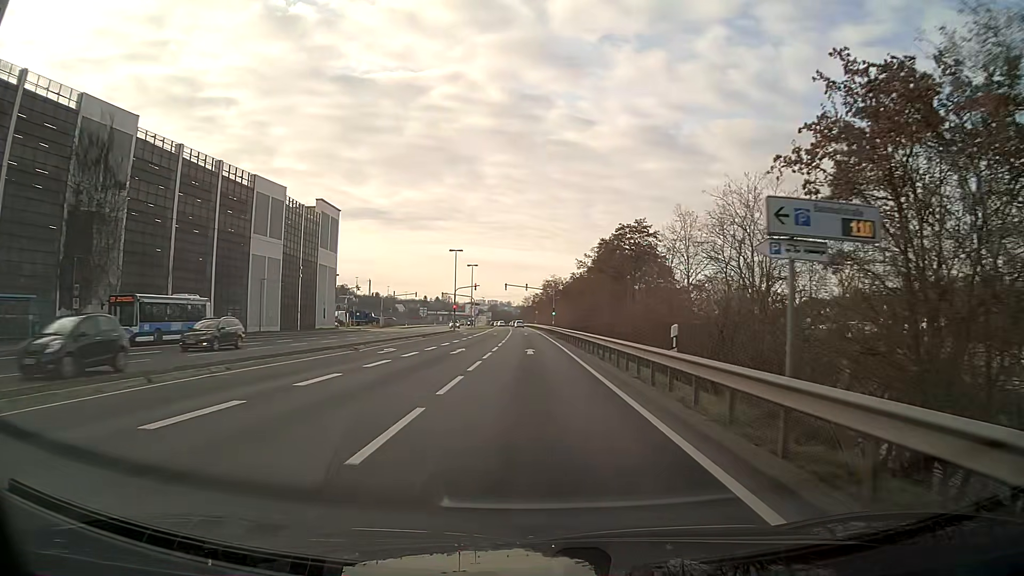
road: primary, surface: asphalt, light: Day
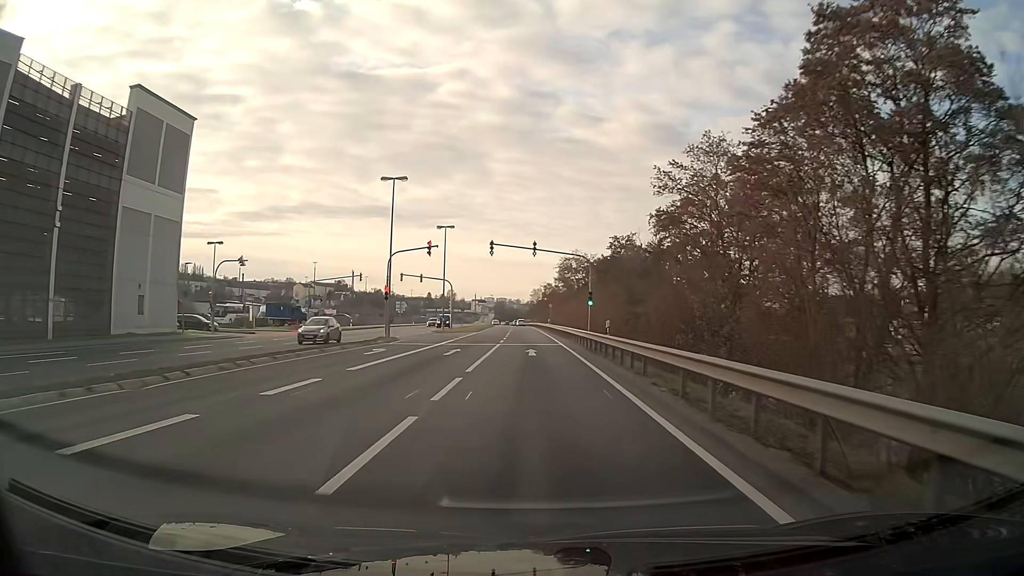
(-0.3, +43.2) m; -1°
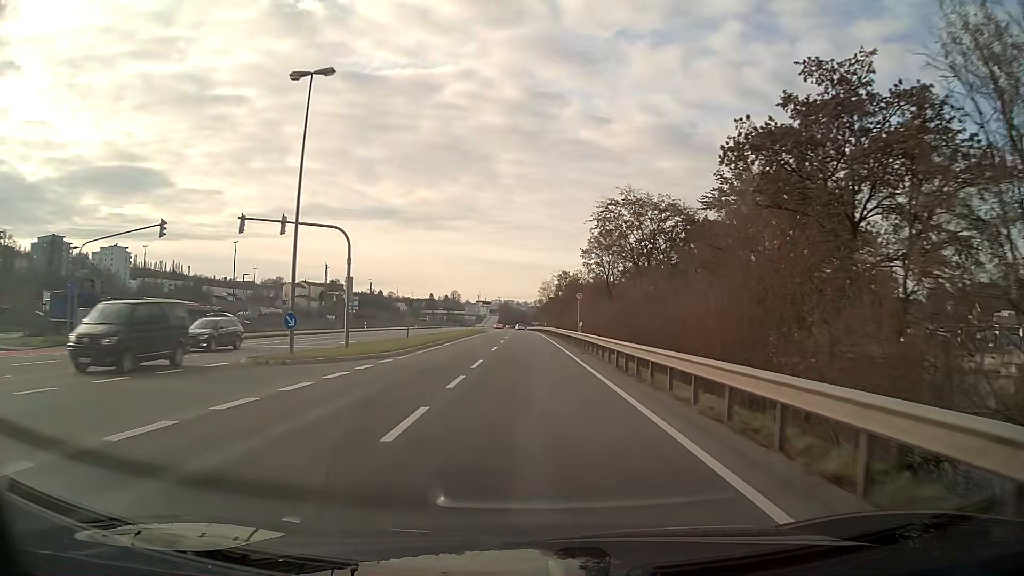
(-0.2, +43.1) m; -1°
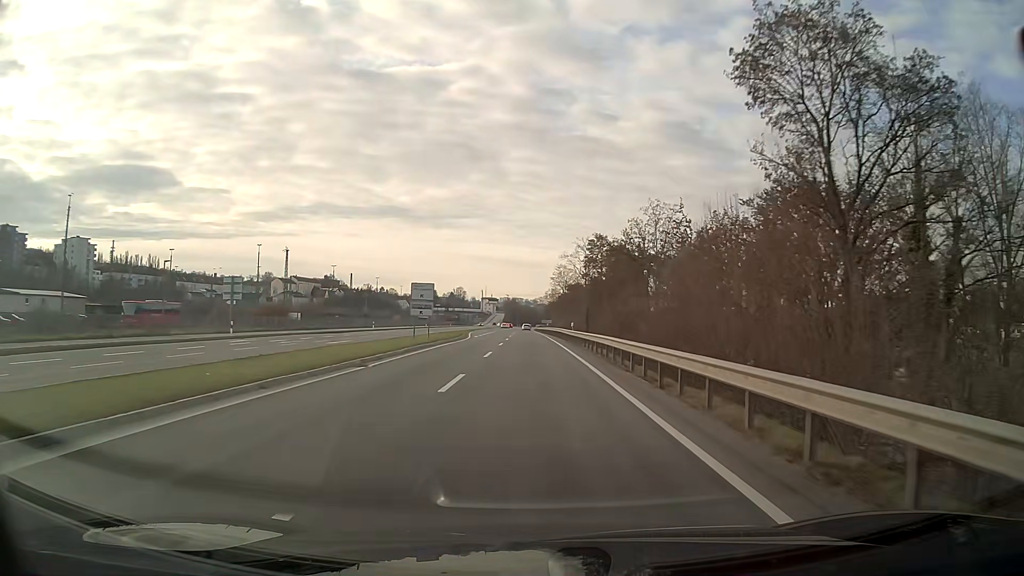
(-0.3, +43.1) m; -1°
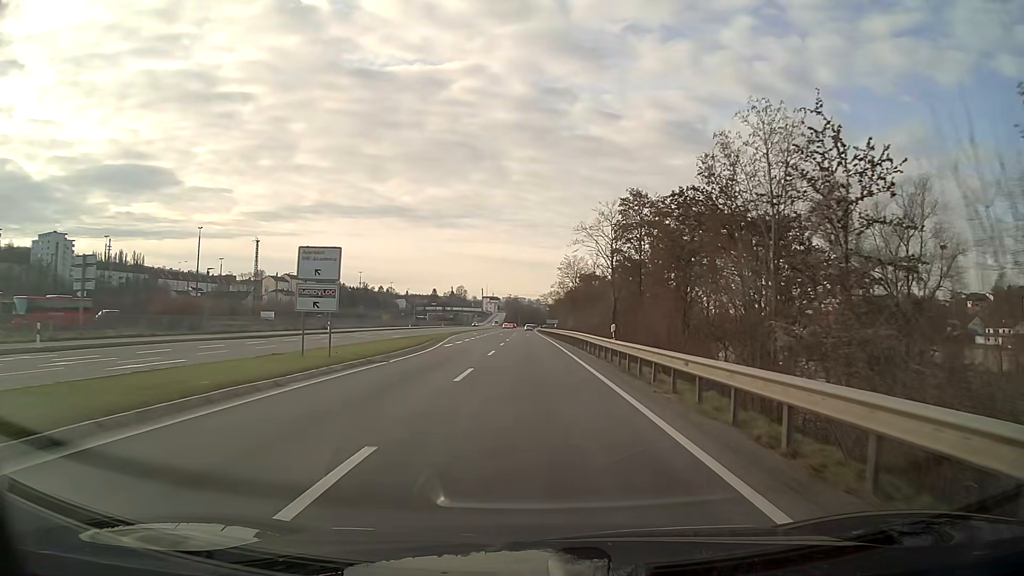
(0.0, +21.5) m; 0°
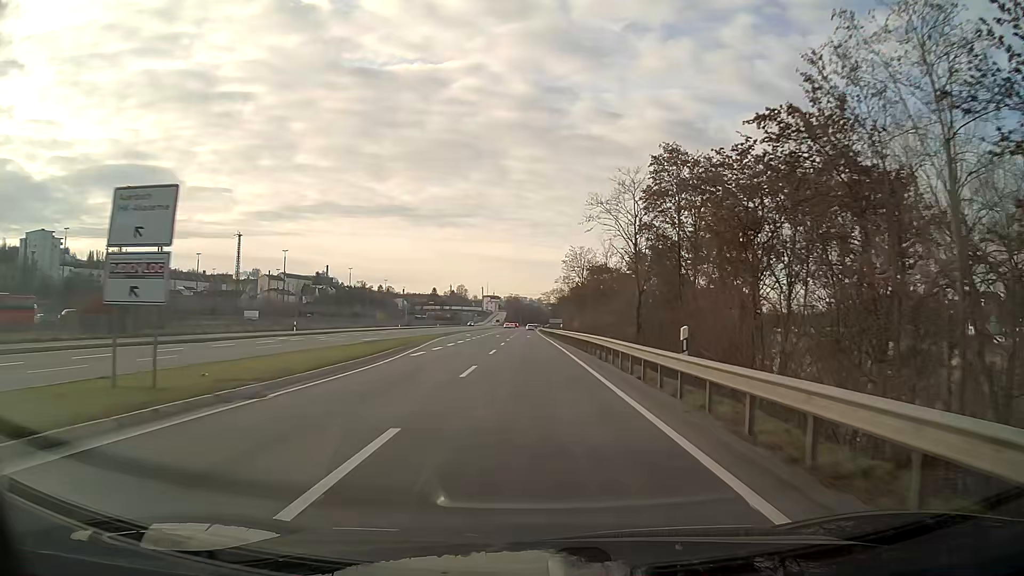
(0.0, +10.8) m; 0°
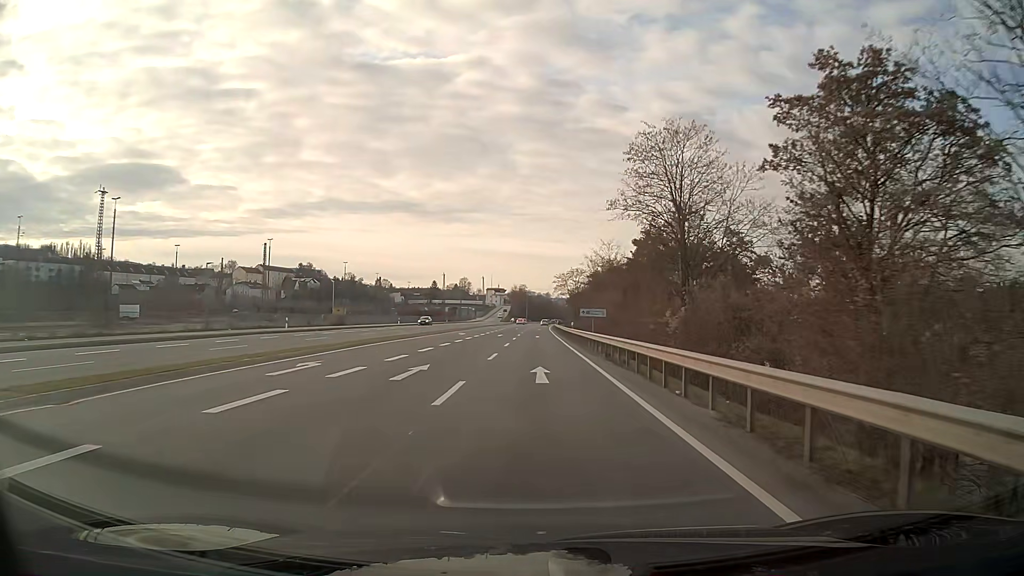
(-0.4, +54.1) m; -1°
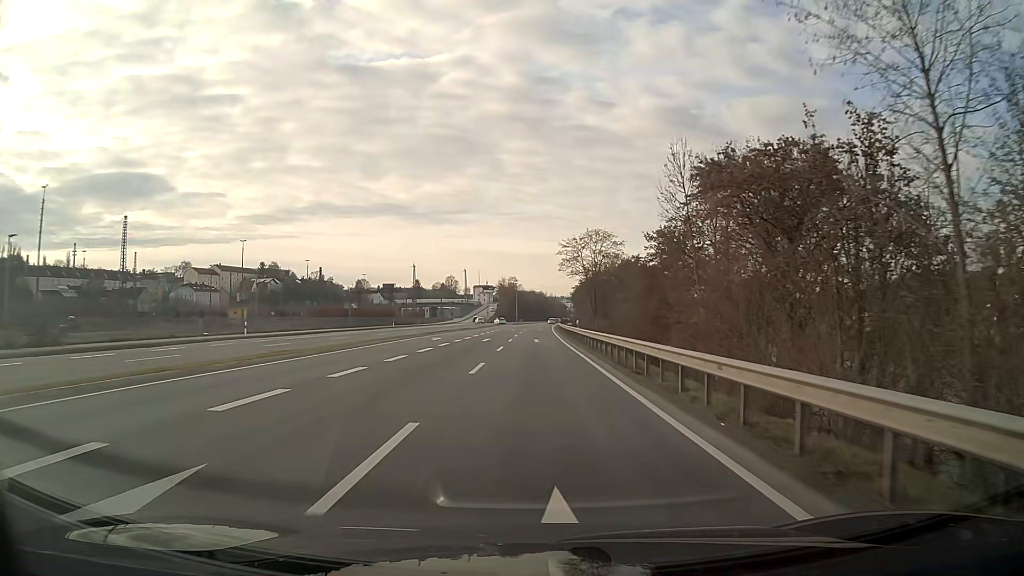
(+0.2, +54.1) m; +1°
(0, +10) (0, +20) (0, +30) (0, +40) (0, +50) (0, +60) (0, +70) (0, +80) (+1, +90) (+1, +100) m
